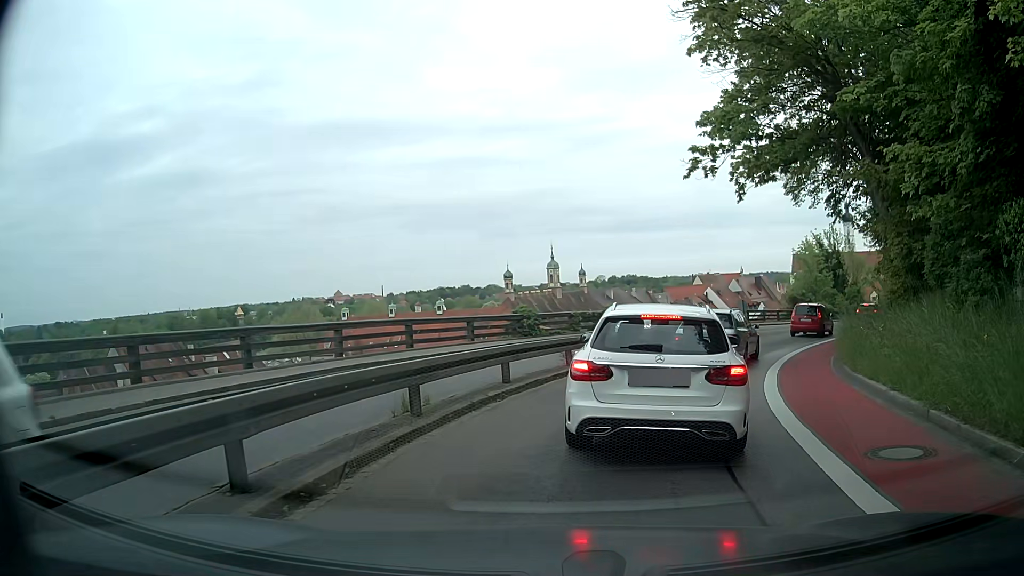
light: Day
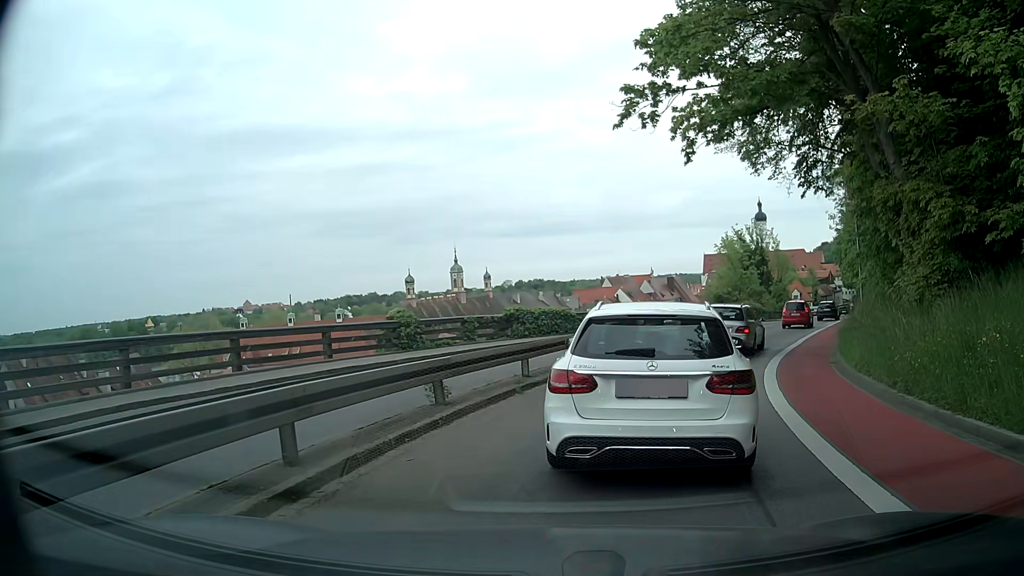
(+0.5, +6.6) m; +8°
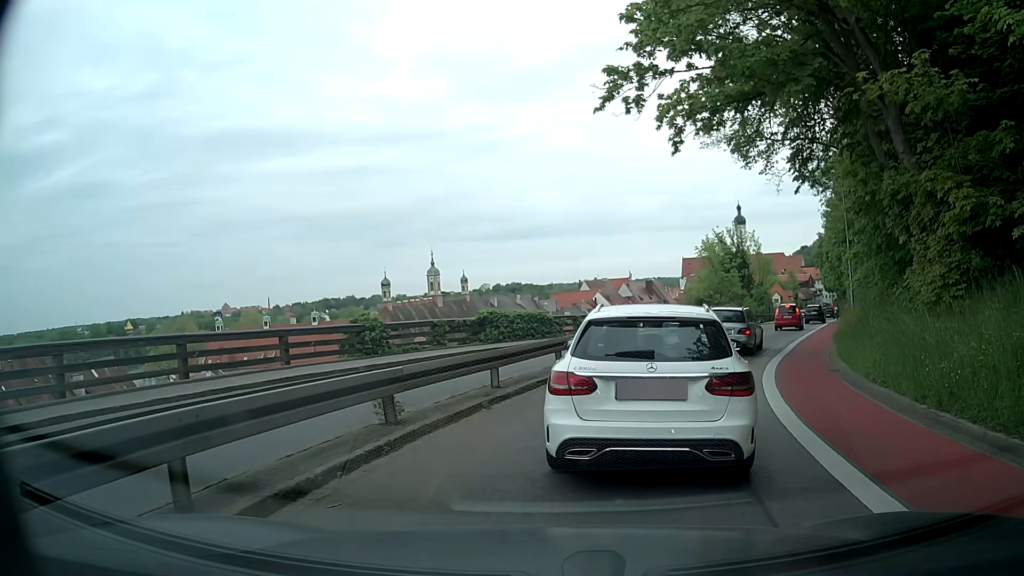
(0.0, +1.5) m; +3°
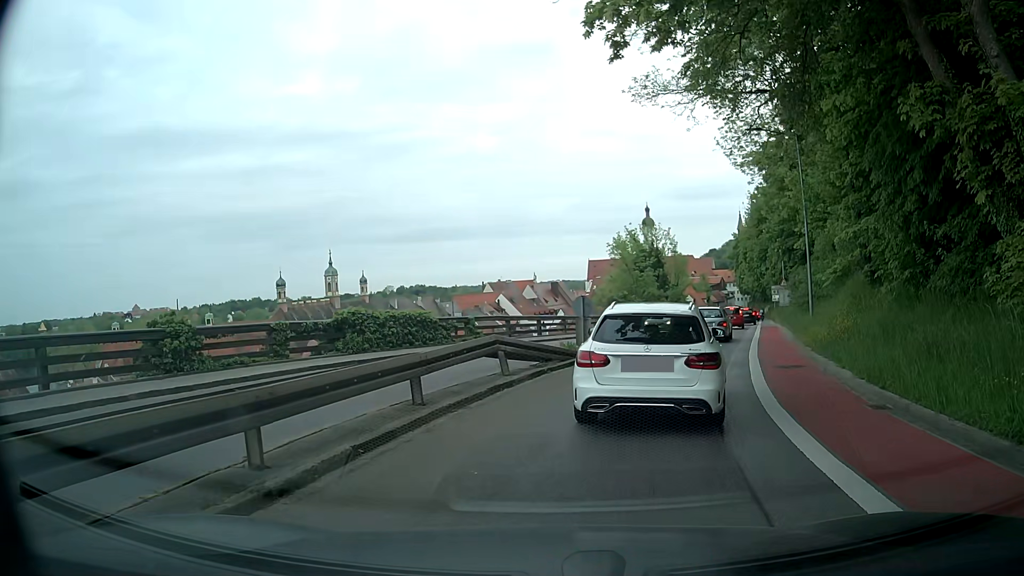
(+0.3, +6.6) m; +6°
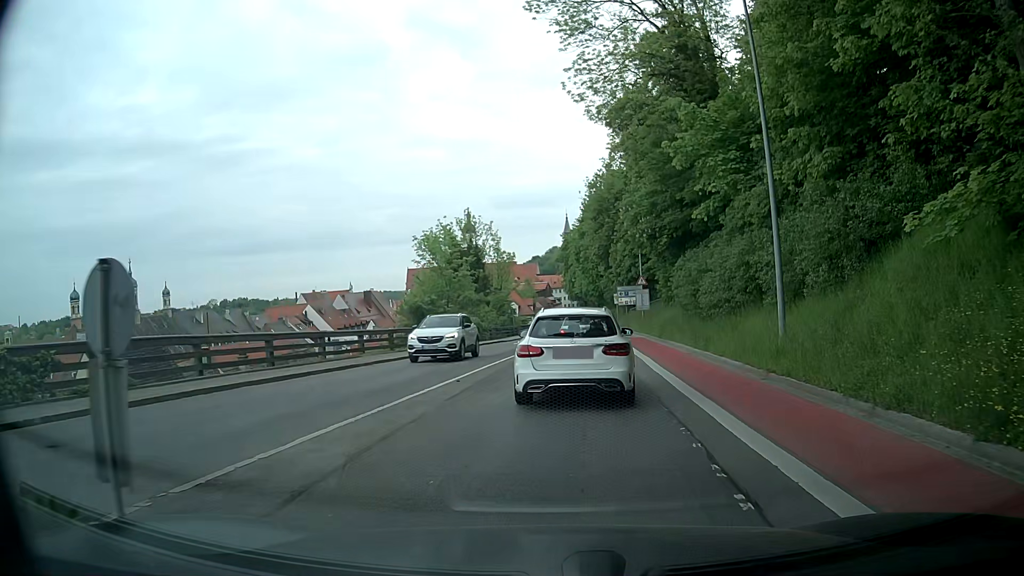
(+2.5, +14.9) m; +16°
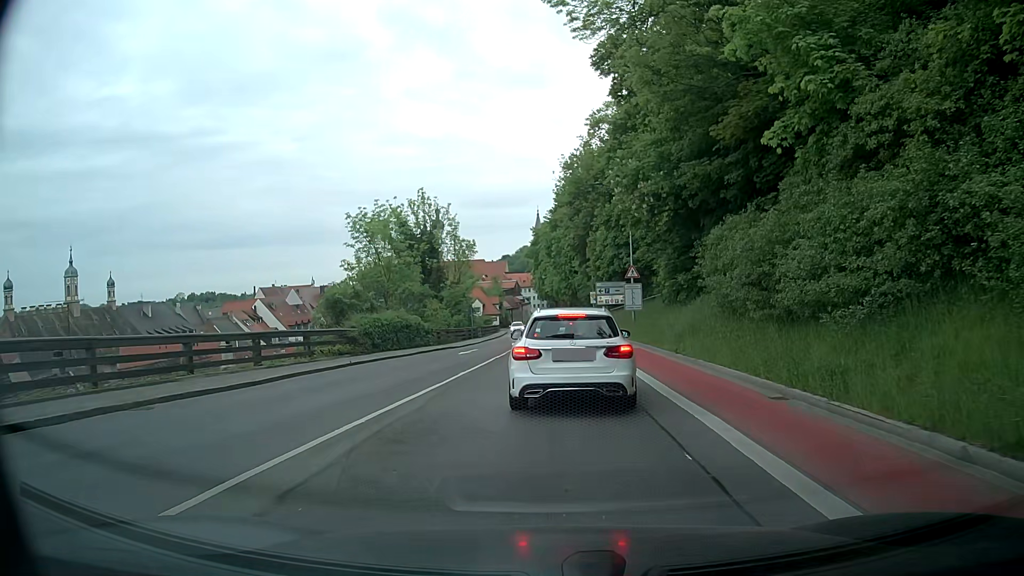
(+0.3, +11.6) m; +3°
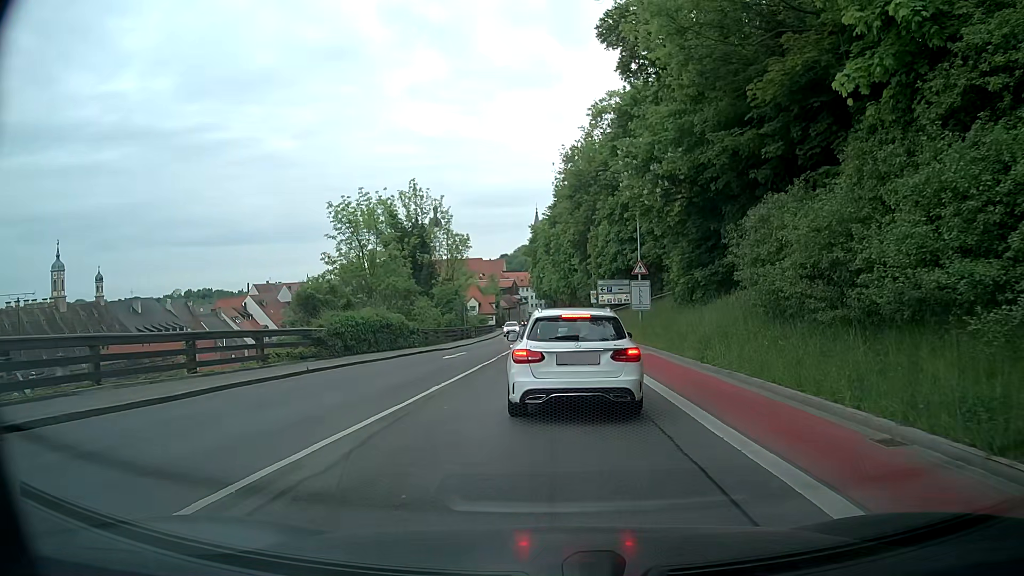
(0.0, +3.8) m; -1°
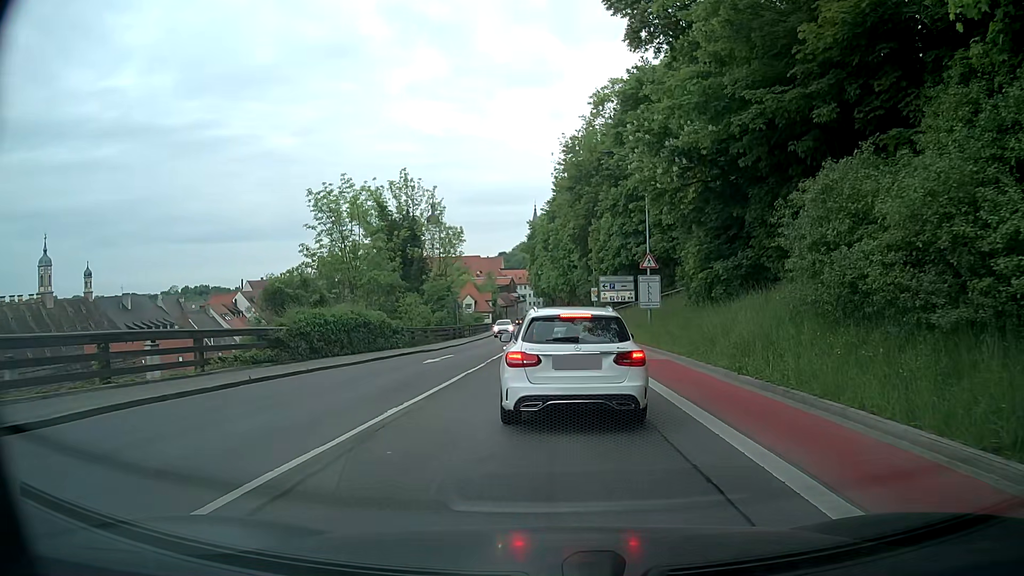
(0.0, +3.5) m; +1°
